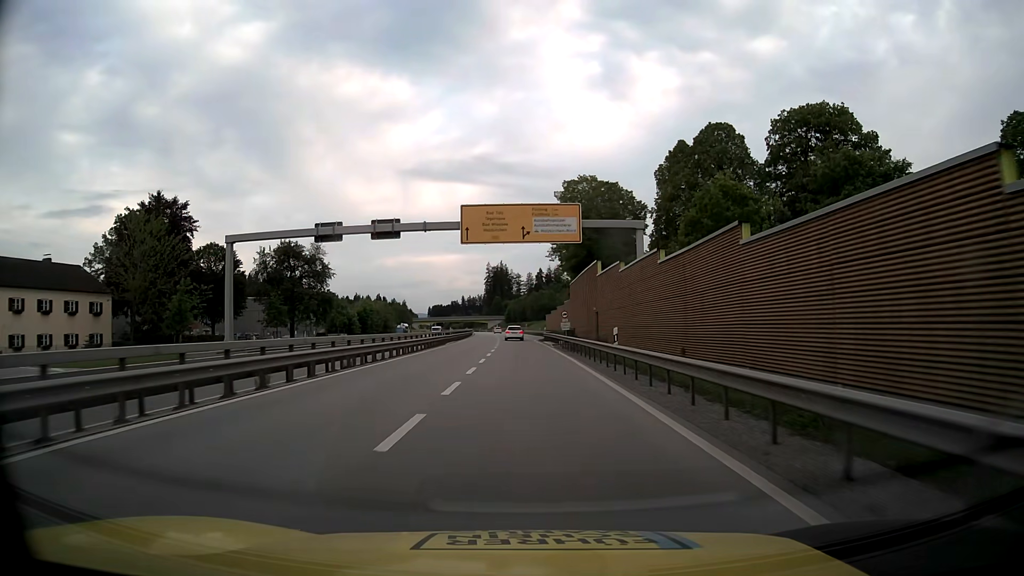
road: trunk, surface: asphalt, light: Day
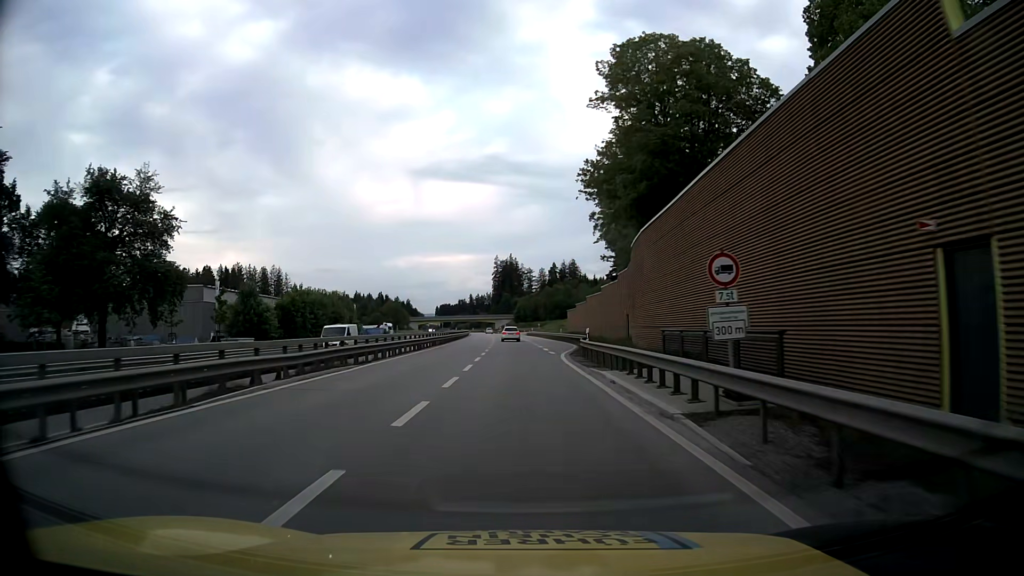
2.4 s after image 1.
(-0.5, +40.2) m; -1°
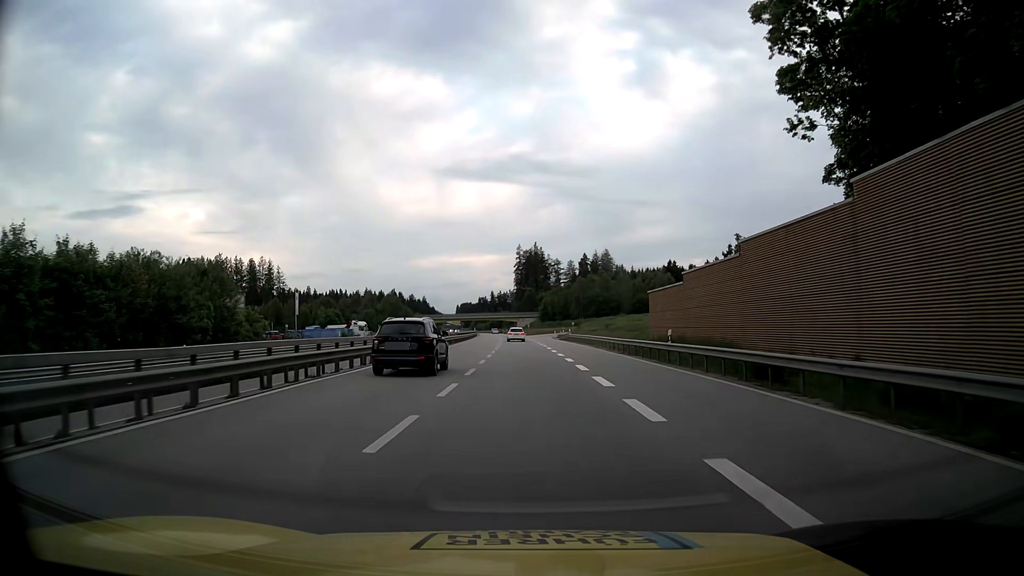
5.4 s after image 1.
(-1.1, +50.0) m; -3°
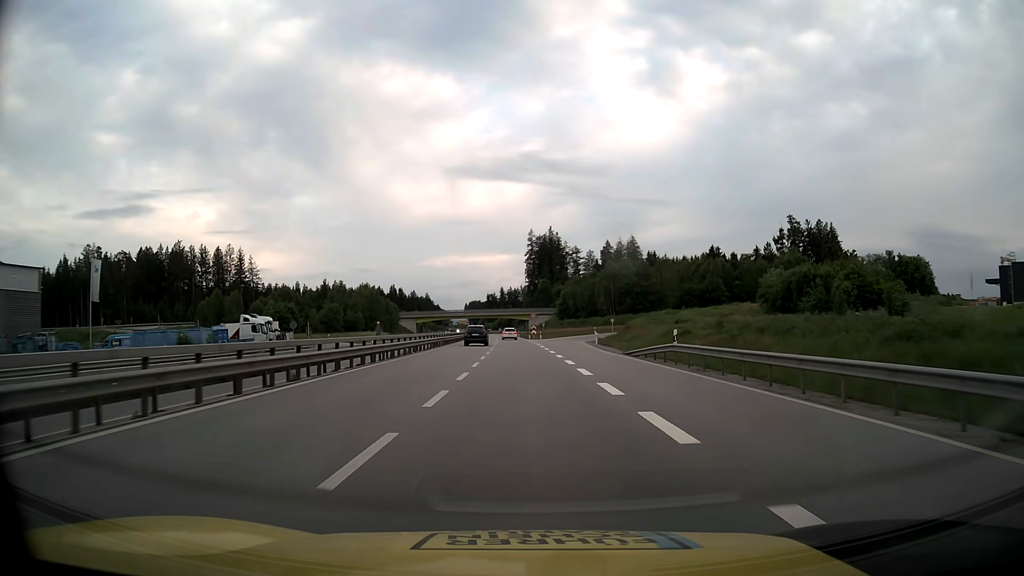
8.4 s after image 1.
(-0.3, +50.2) m; -1°
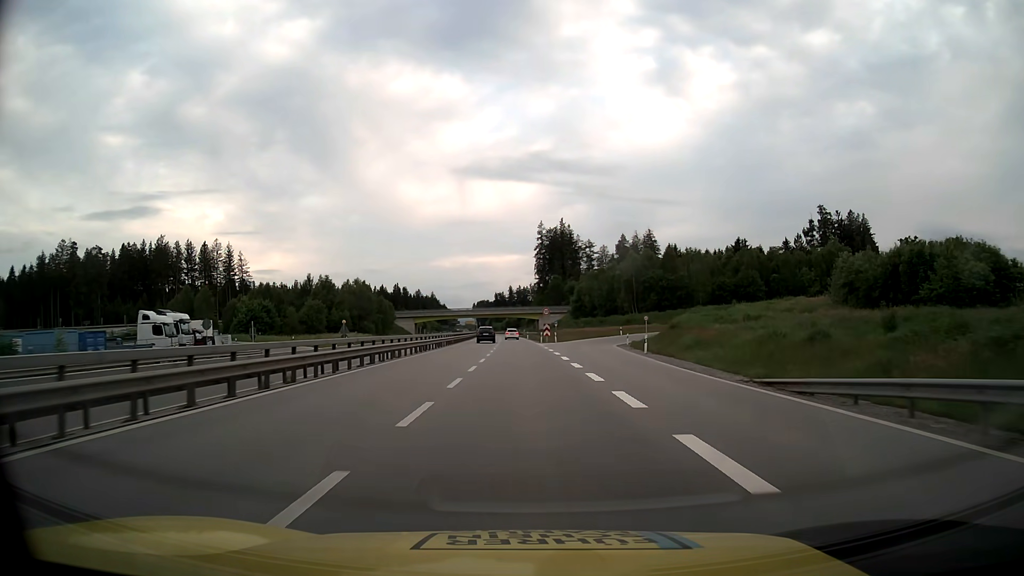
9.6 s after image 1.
(-0.1, +20.7) m; -1°
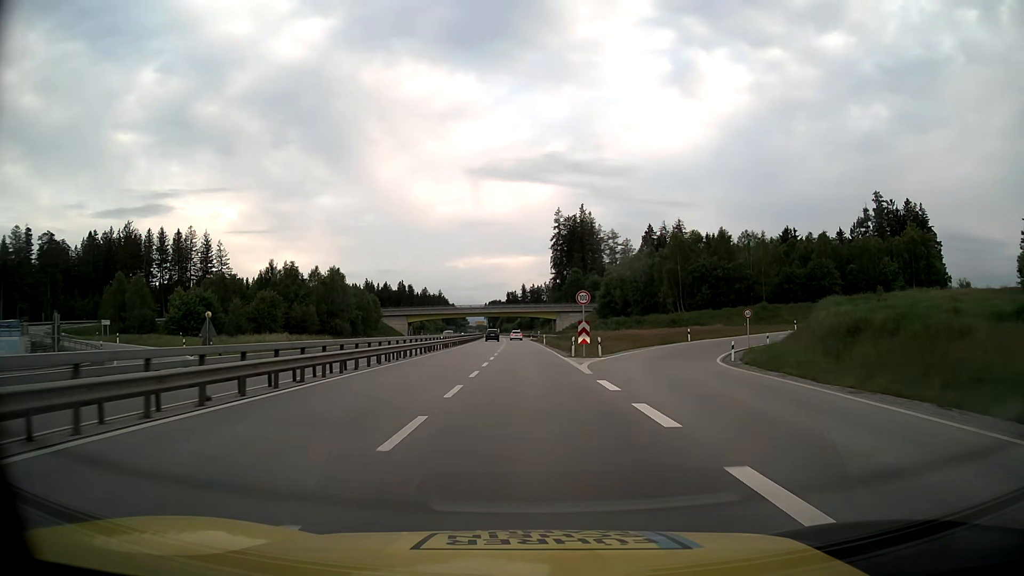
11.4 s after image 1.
(-0.4, +32.1) m; -1°
